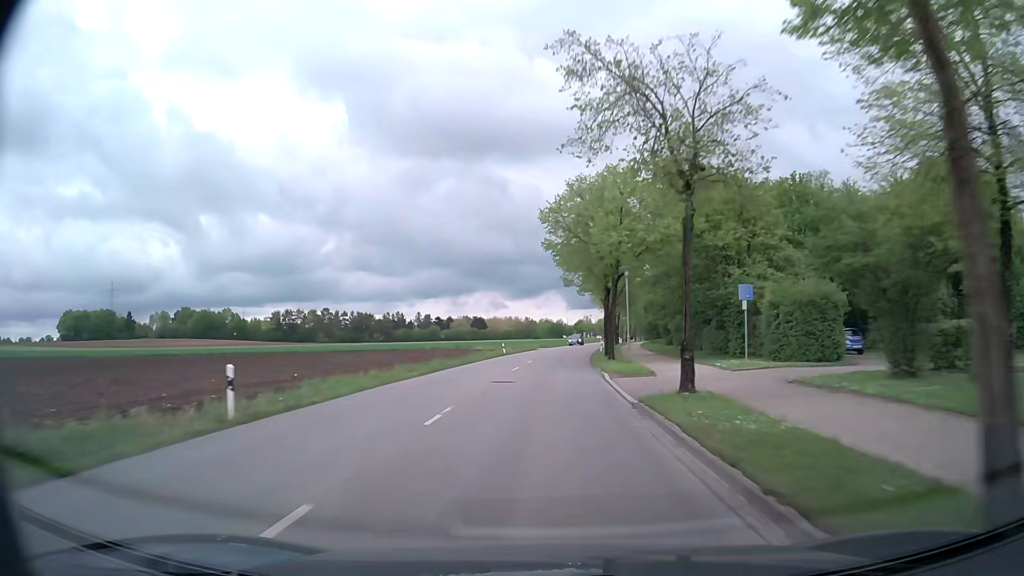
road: tertiary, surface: asphalt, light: Day
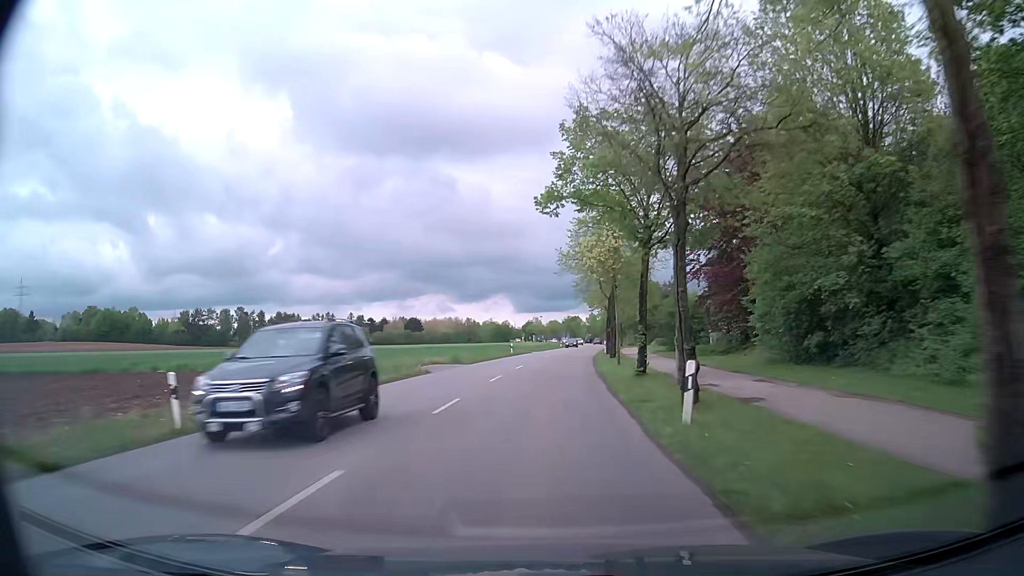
(+1.7, +48.9) m; +4°
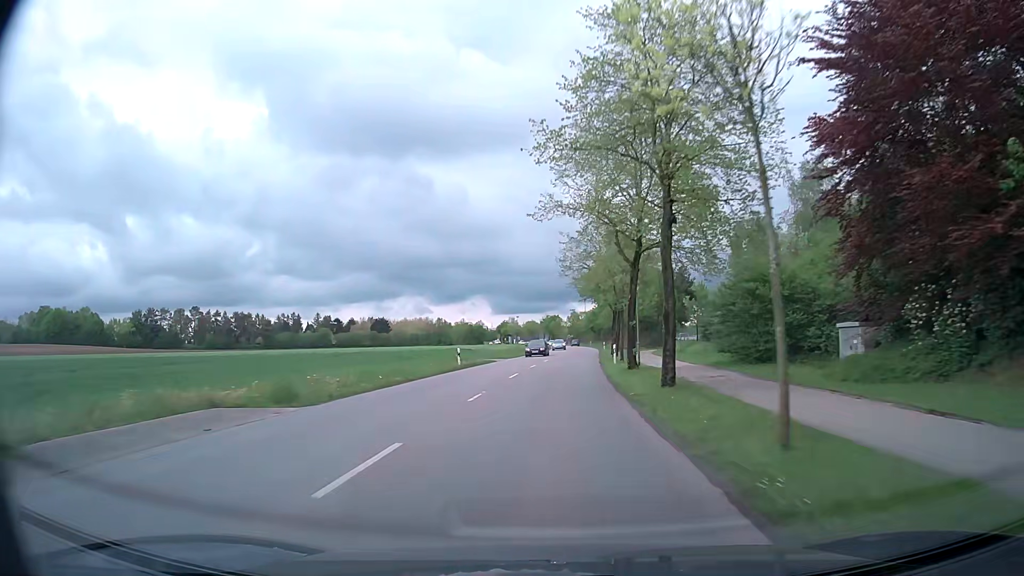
(+0.4, +24.7) m; +2°
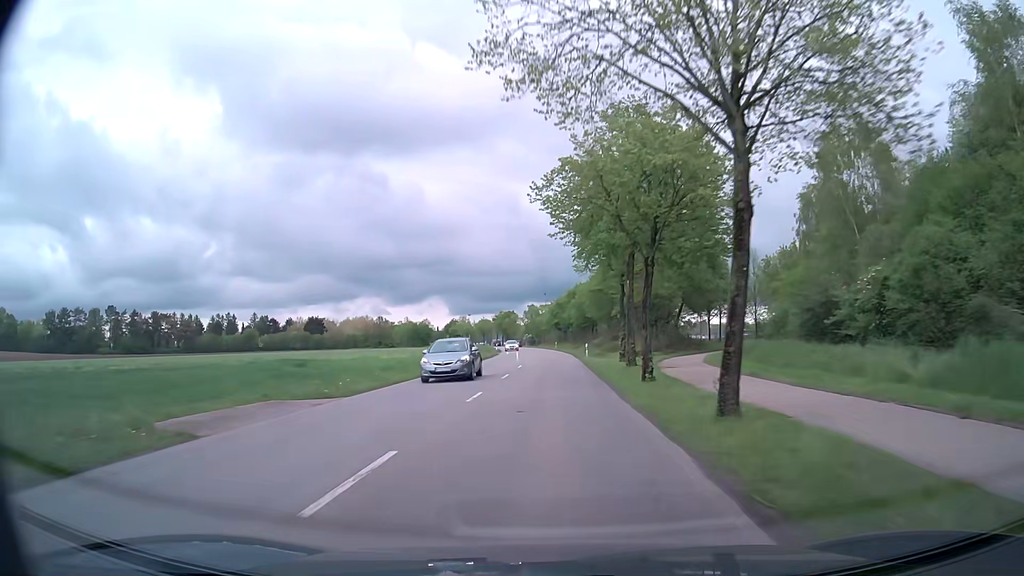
(+1.4, +37.2) m; +4°
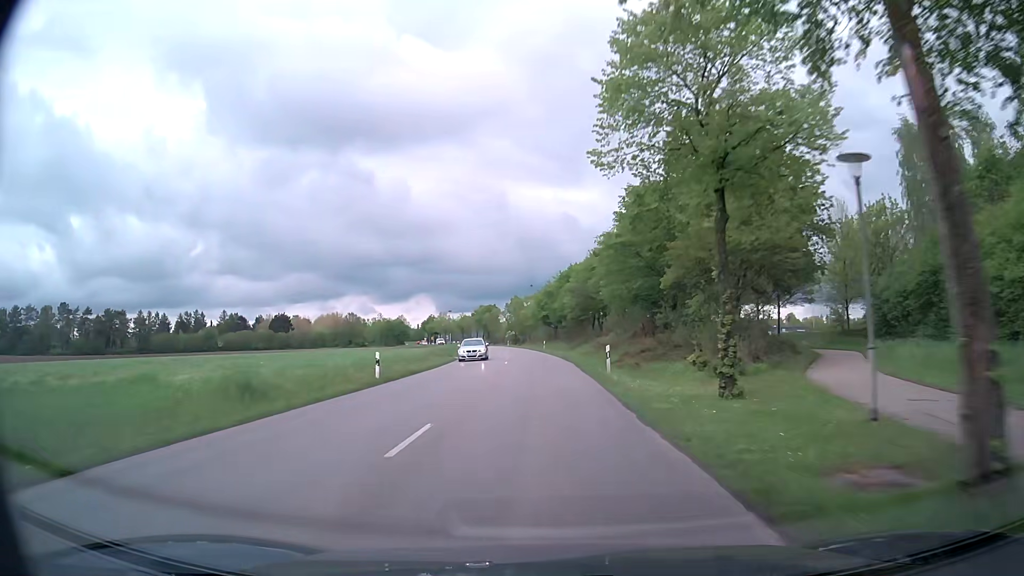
(+0.2, +25.0) m; +1°
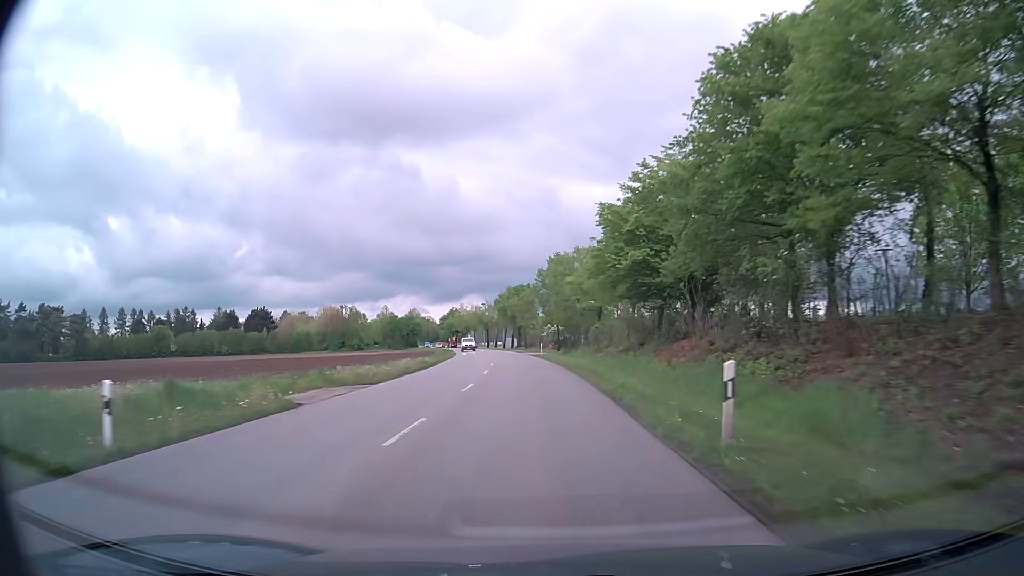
(-1.7, +62.9) m; -4°
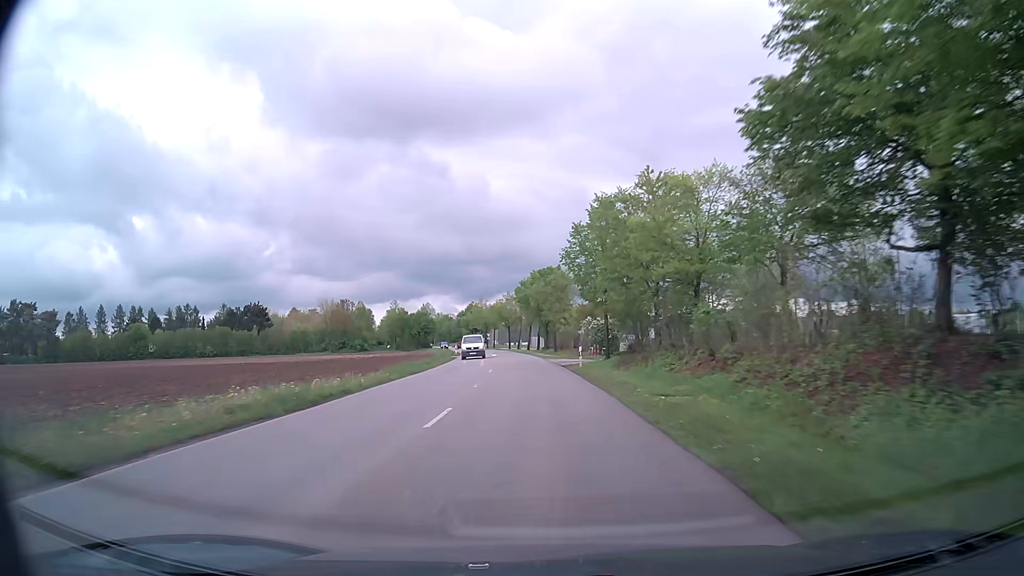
(-0.5, +25.3) m; -2°
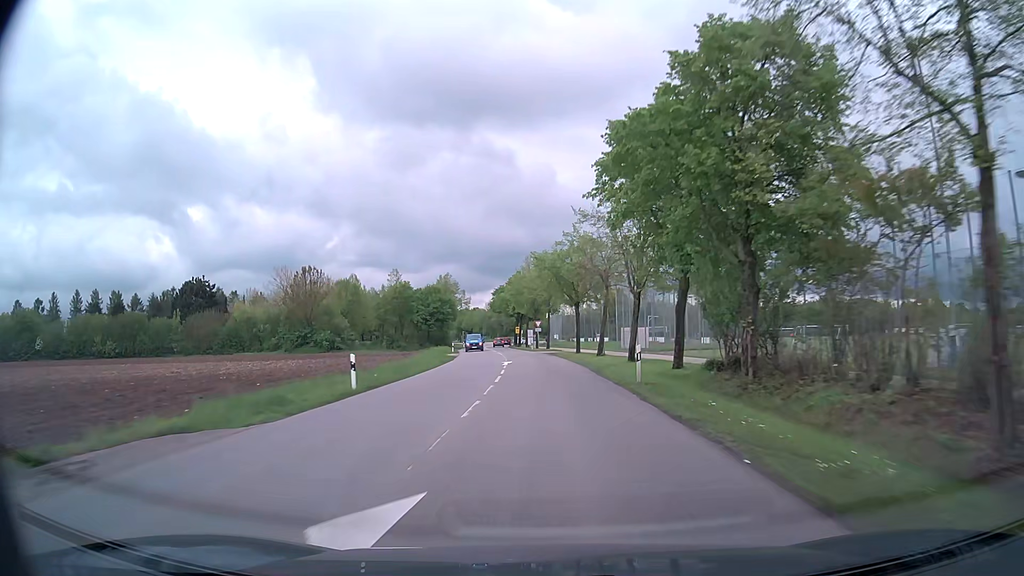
(-3.6, +62.4) m; -6°
(0, +10) (0, +20) (0, +30) (-1, +40) (-1, +50) (-2, +60) (-3, +70) (-5, +80) (-6, +90) (-7, +100) m
